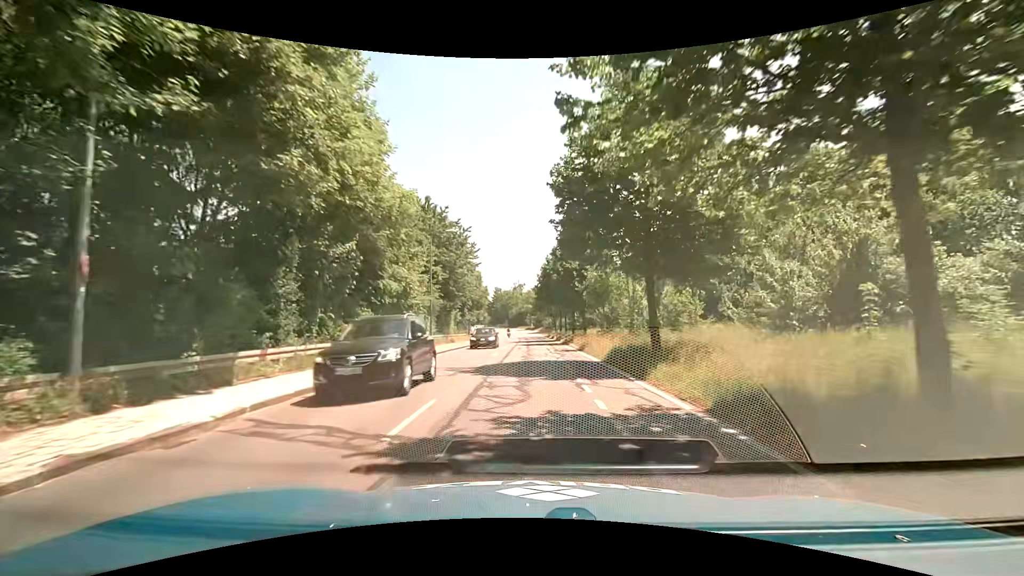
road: tertiary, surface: asphalt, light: Day
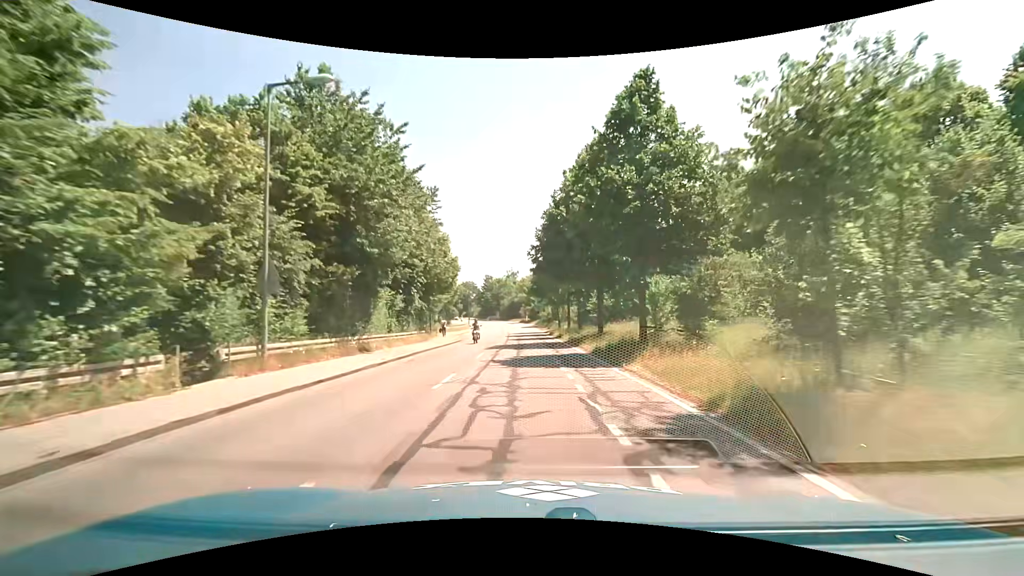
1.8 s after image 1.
(0.0, +22.7) m; +1°
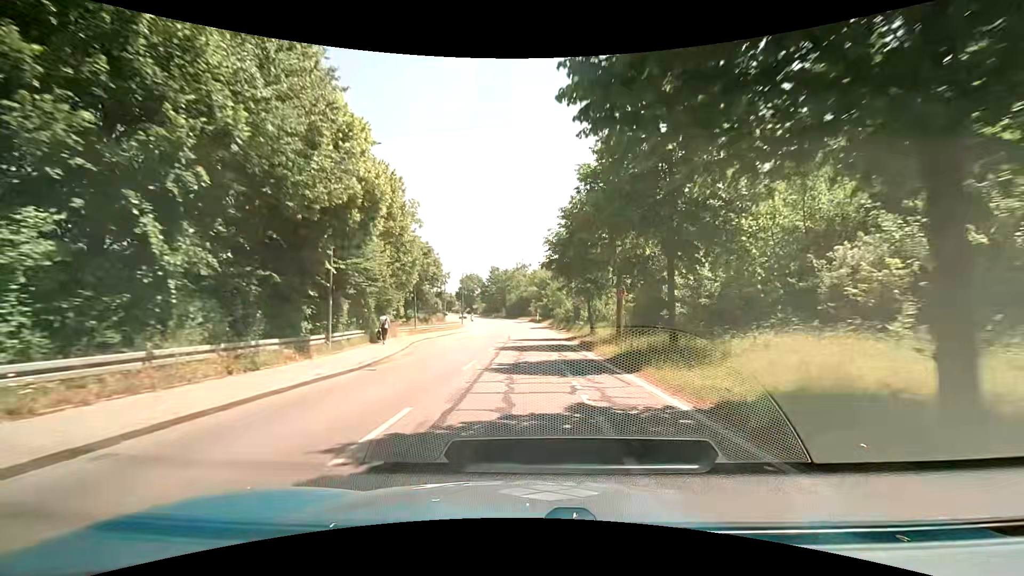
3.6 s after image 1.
(-0.2, +23.7) m; -1°
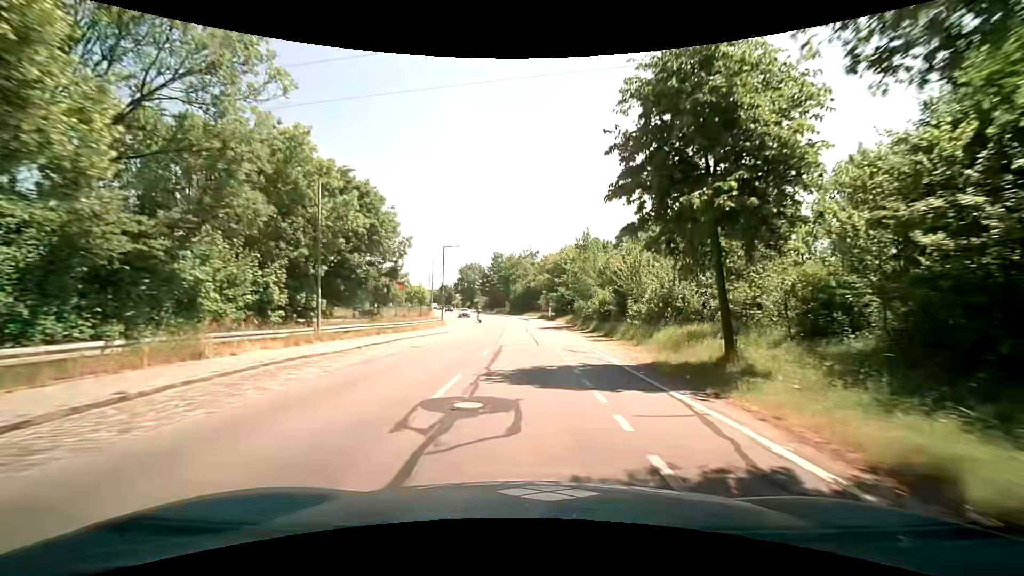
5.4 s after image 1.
(-0.4, +24.0) m; -1°
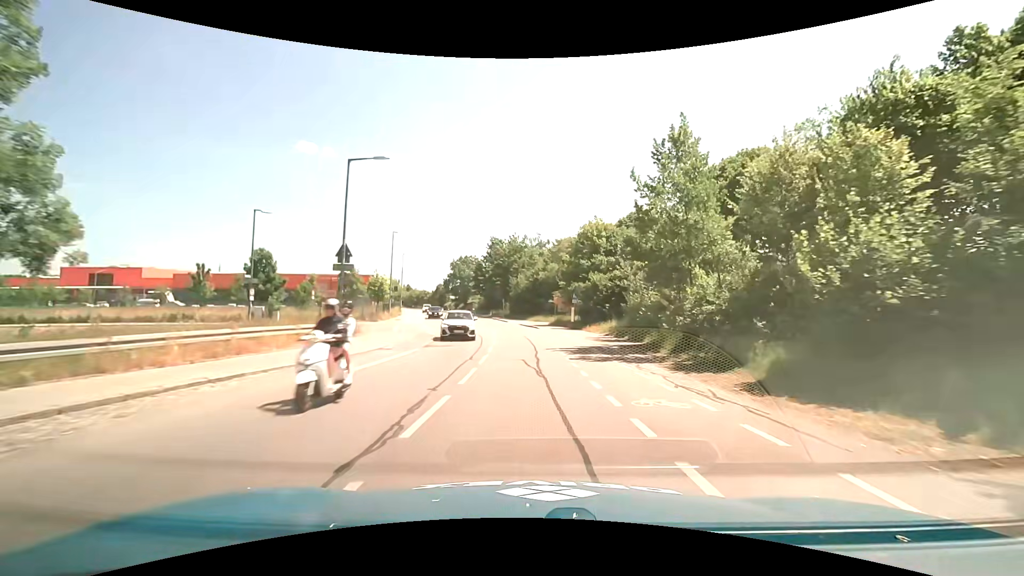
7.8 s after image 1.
(-0.2, +30.2) m; 0°
